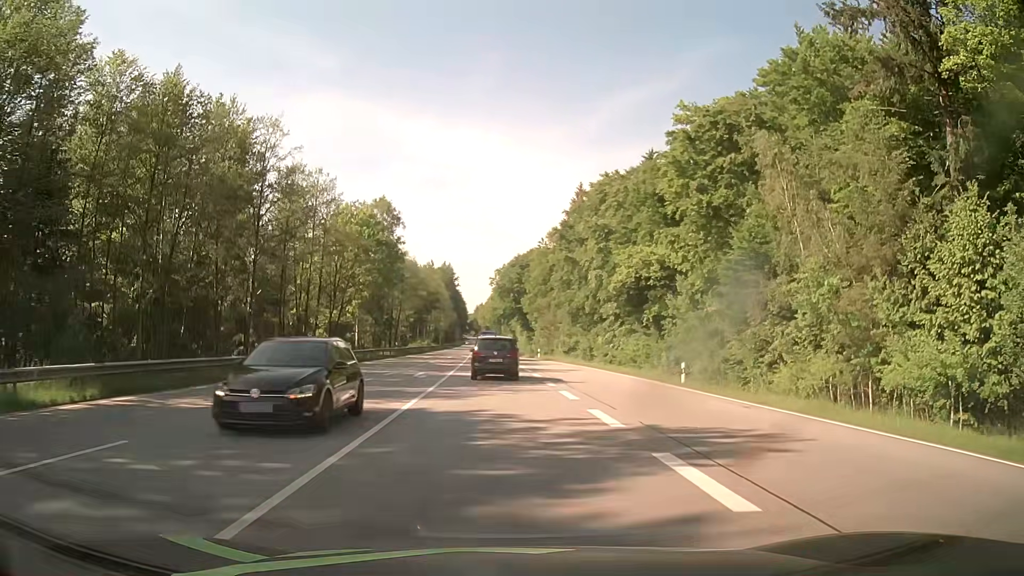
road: secondary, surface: asphalt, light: Day
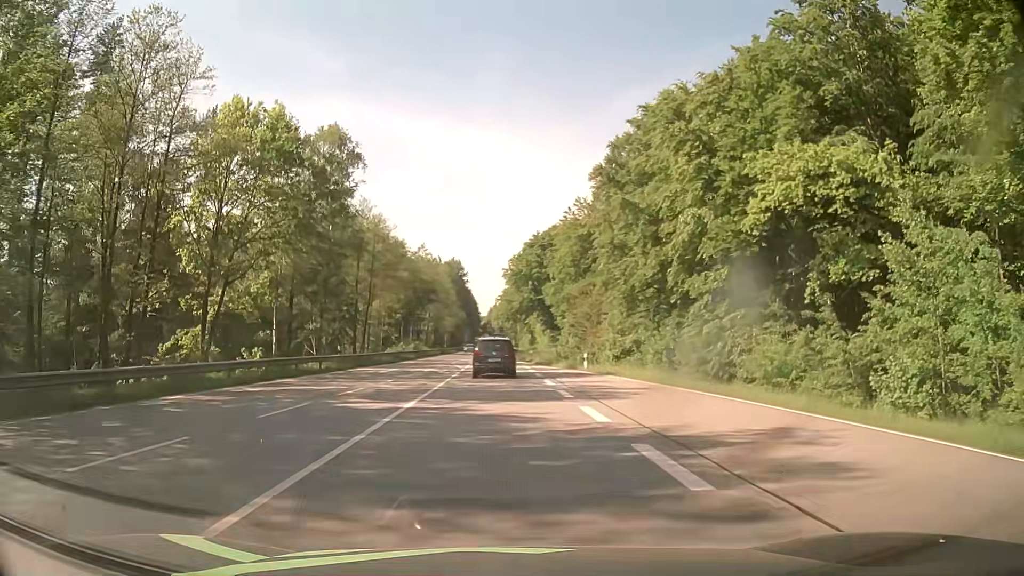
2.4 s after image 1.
(-0.2, +29.3) m; -1°
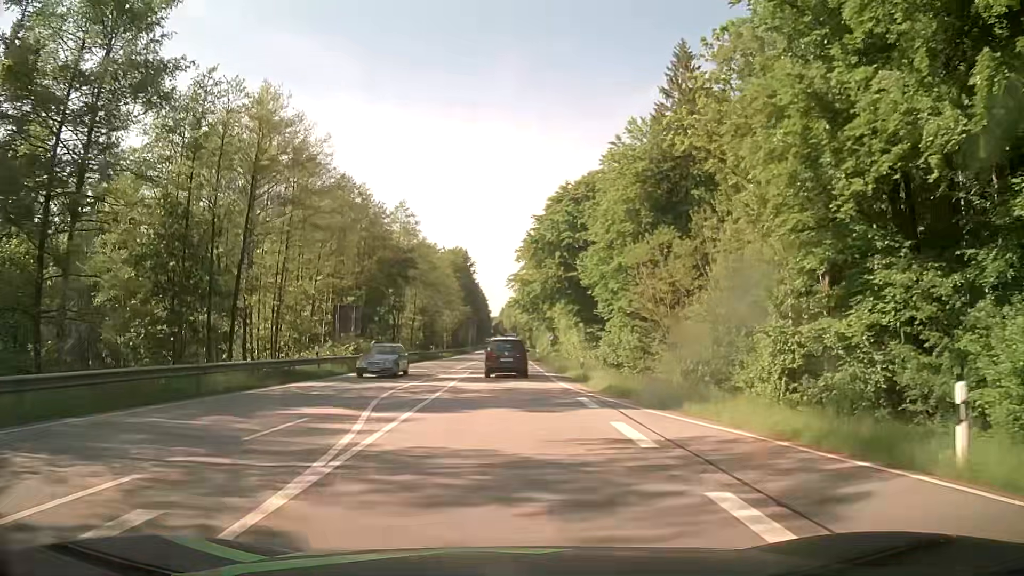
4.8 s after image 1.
(-0.3, +33.2) m; -1°
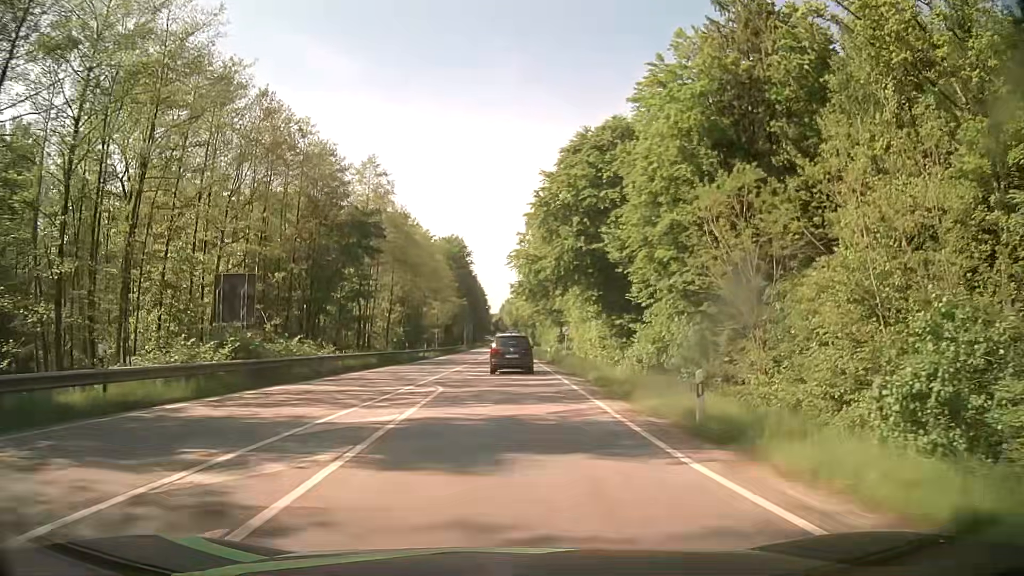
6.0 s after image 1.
(0.0, +17.8) m; 0°
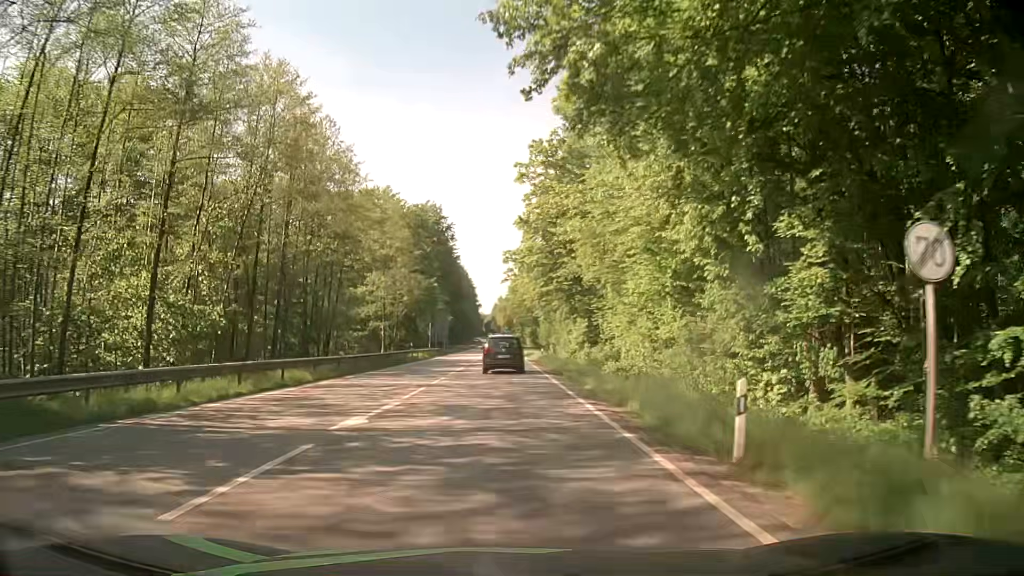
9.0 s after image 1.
(+0.5, +45.7) m; +1°
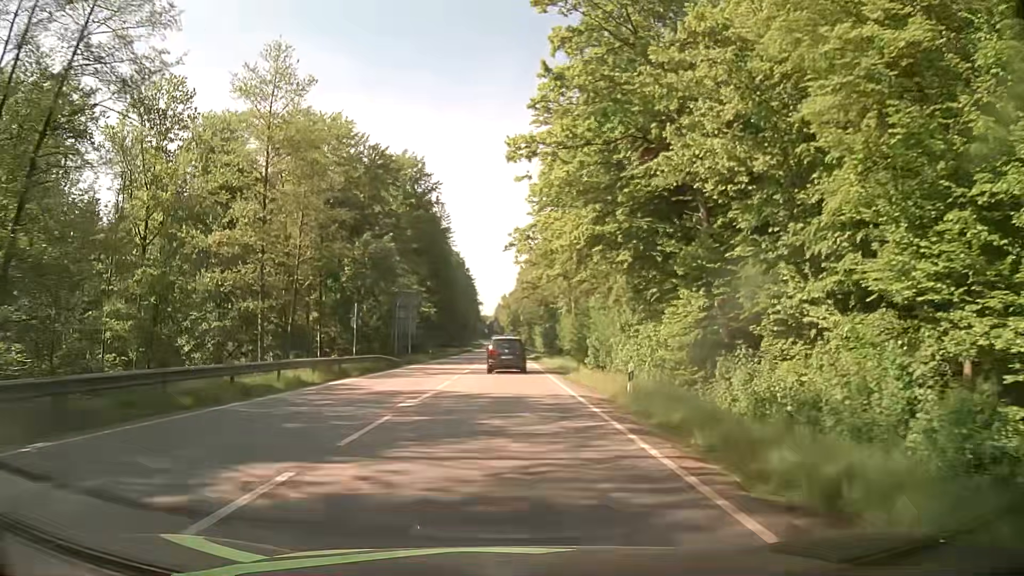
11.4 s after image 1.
(-0.2, +37.9) m; 0°
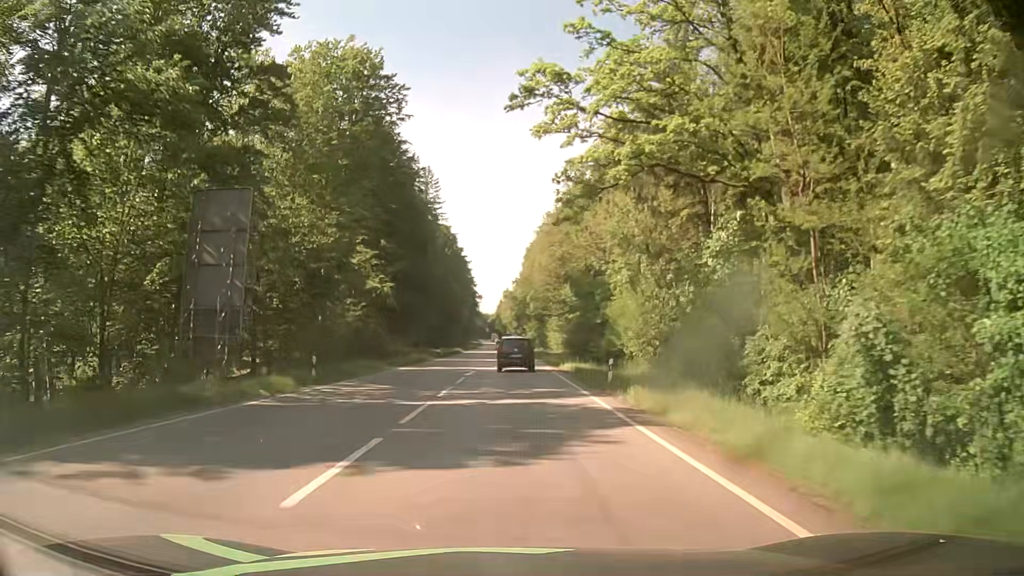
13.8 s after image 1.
(0.0, +39.5) m; 0°
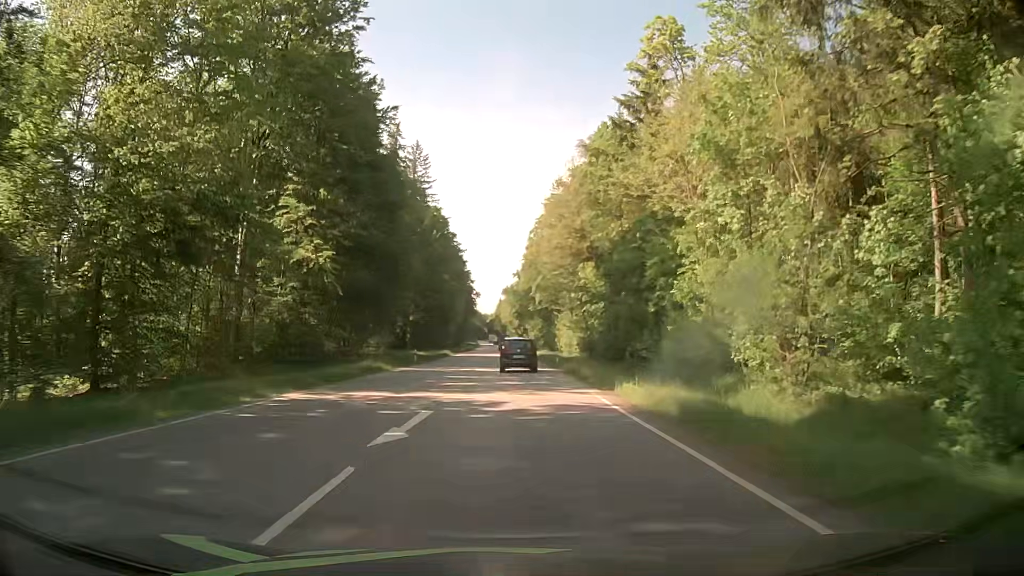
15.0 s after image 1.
(0.0, +20.3) m; 0°
(0, +10) (0, +20) (0, +30) (0, +40) (0, +50) (0, +60) (0, +70) (0, +80) (0, +90) (0, +100) m
